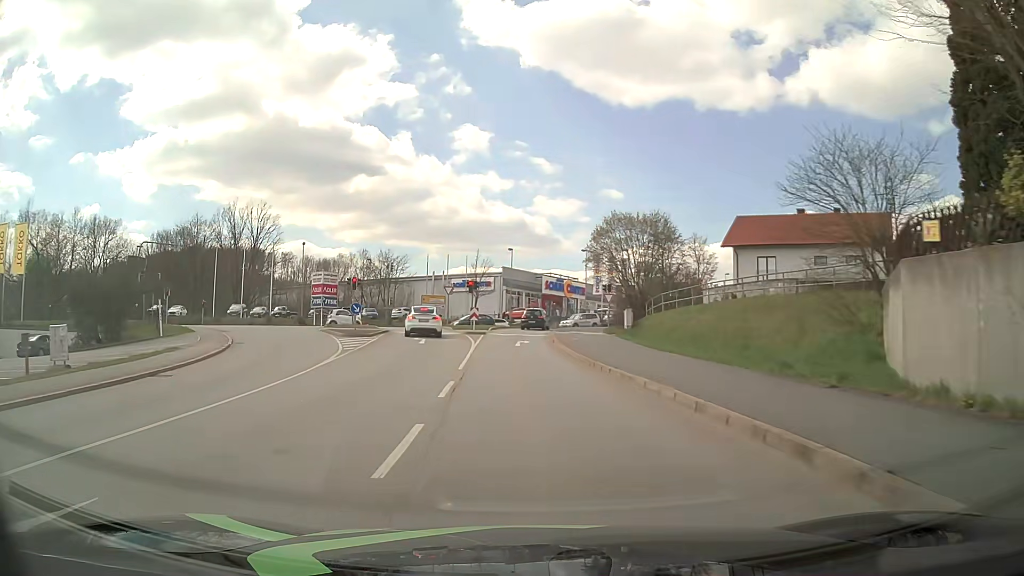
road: primary_link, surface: asphalt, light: Day
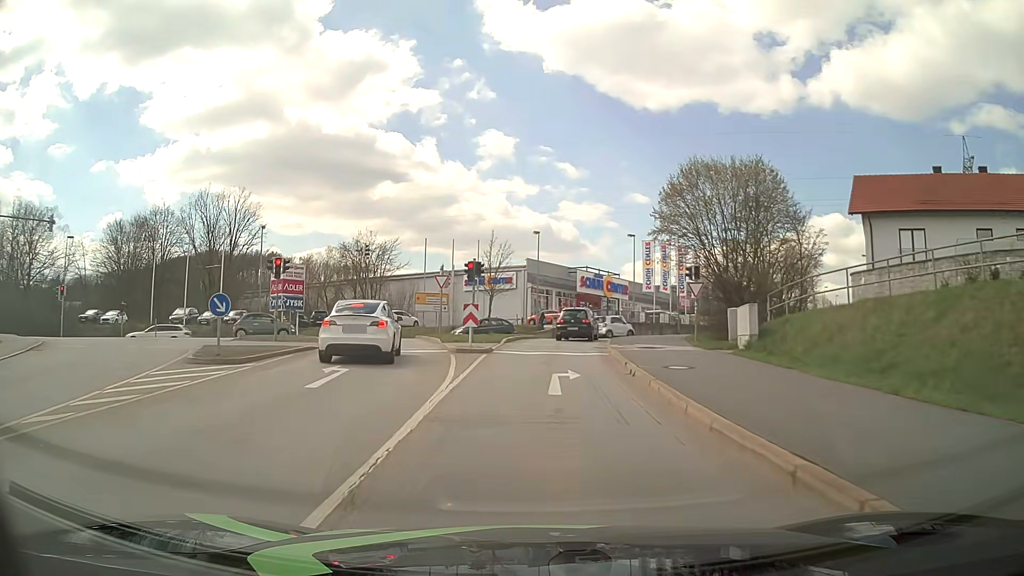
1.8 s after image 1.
(-0.5, +18.2) m; -2°
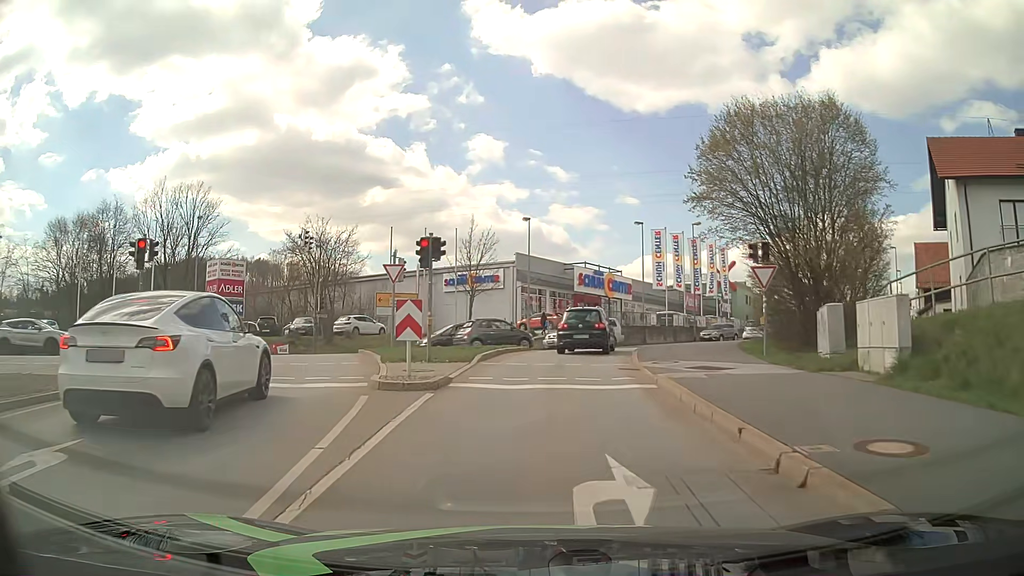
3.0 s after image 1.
(+0.1, +9.6) m; 0°
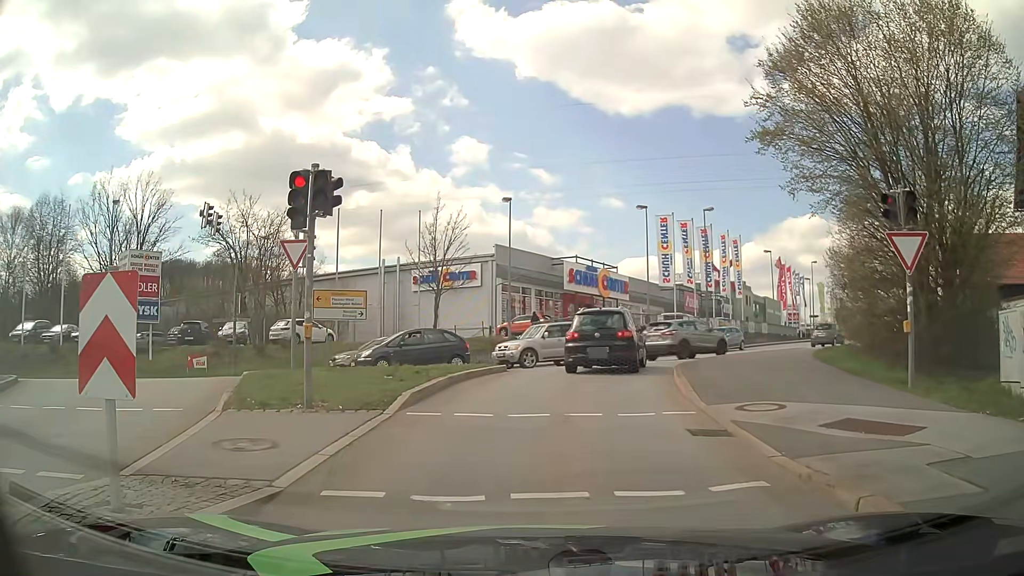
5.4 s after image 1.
(+0.2, +8.2) m; +3°
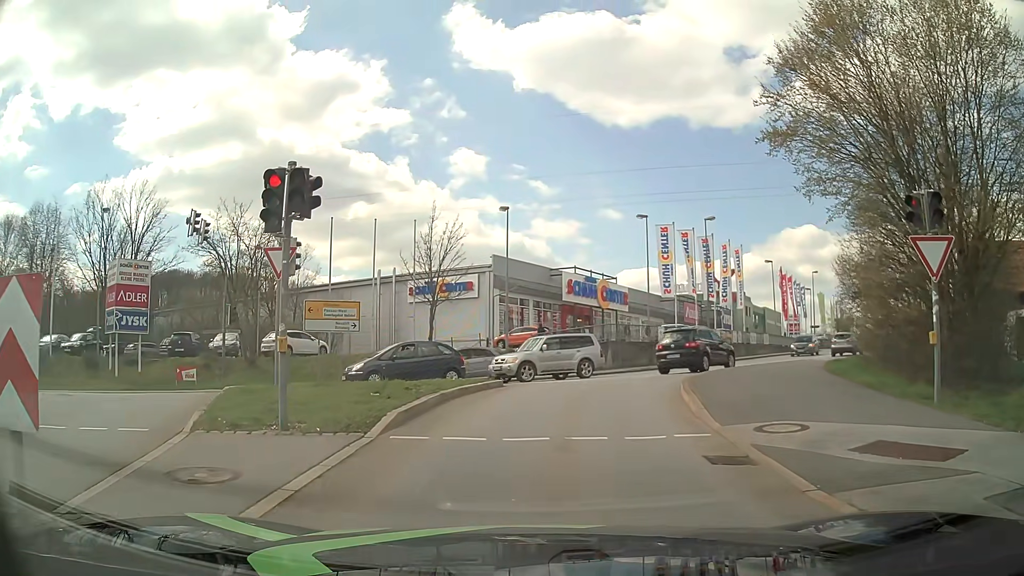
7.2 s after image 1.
(0.0, +1.1) m; -1°
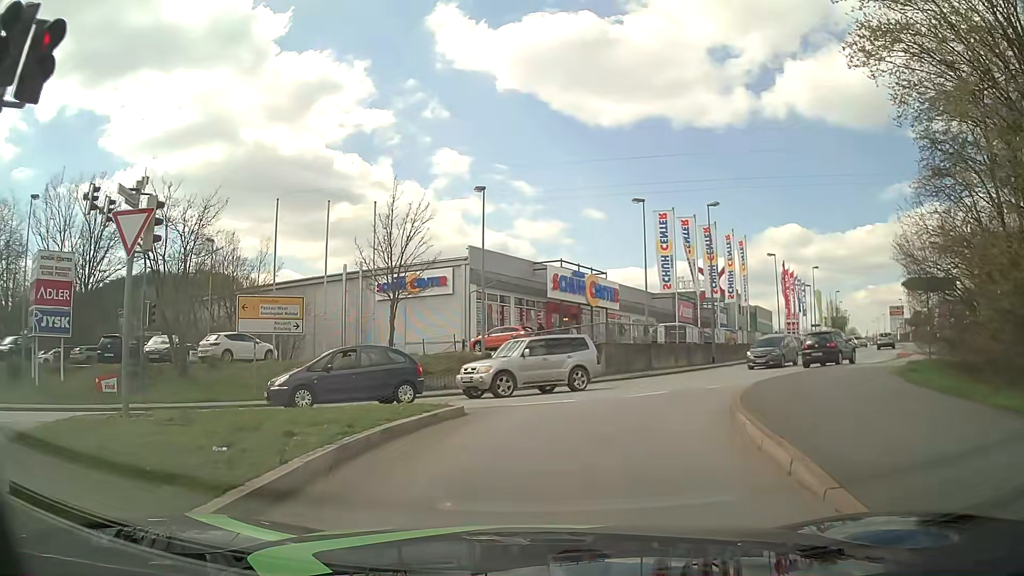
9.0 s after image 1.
(+0.1, +5.9) m; +2°
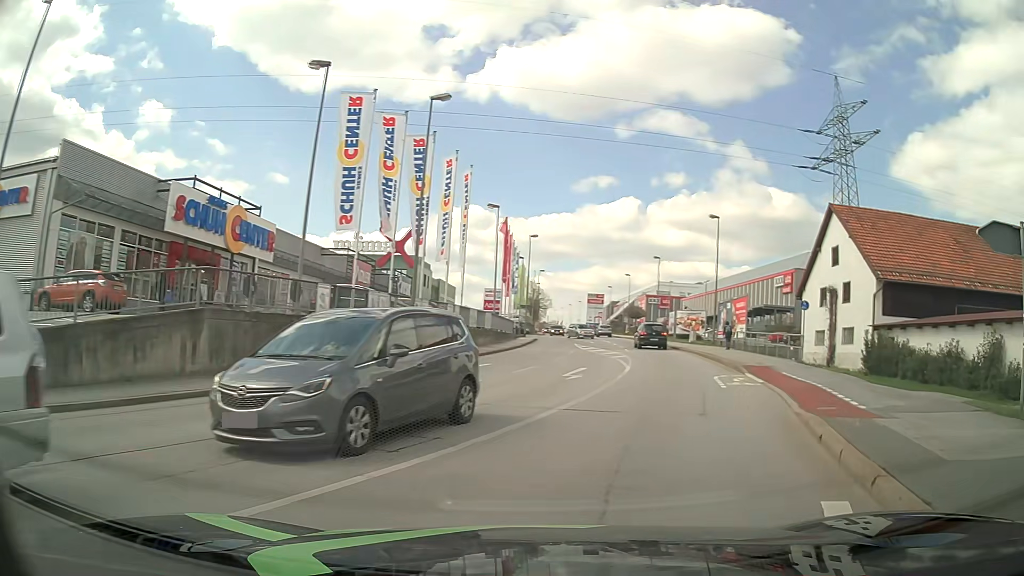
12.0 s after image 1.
(+2.3, +17.5) m; +27°
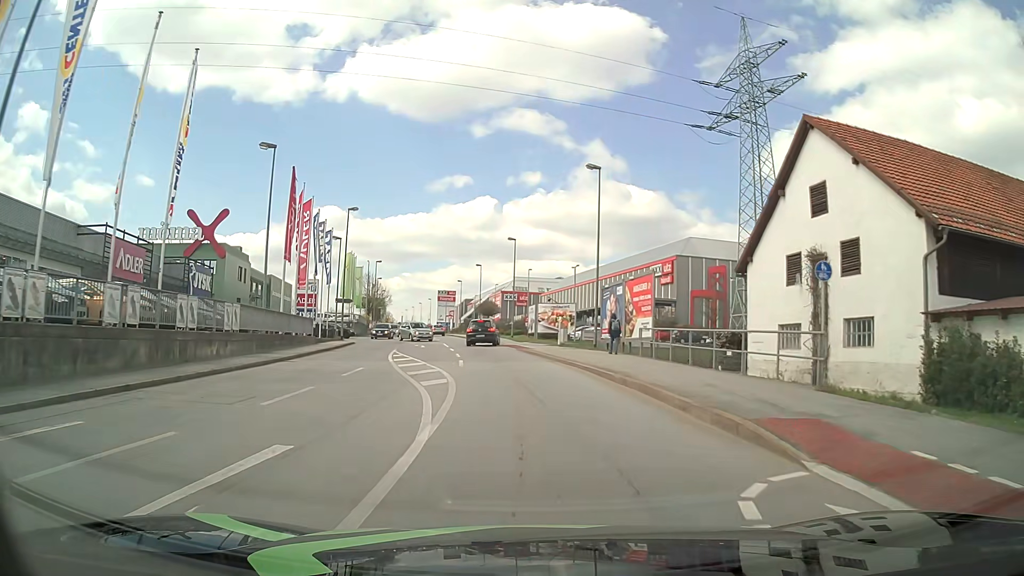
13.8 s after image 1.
(+2.7, +15.8) m; +12°
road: tertiary
(0, +10) (-1, +20) (-2, +30) (-3, +40) (-5, +50) (-6, +60) (-8, +69) (-10, +79) (-12, +89) (-14, +99) m
